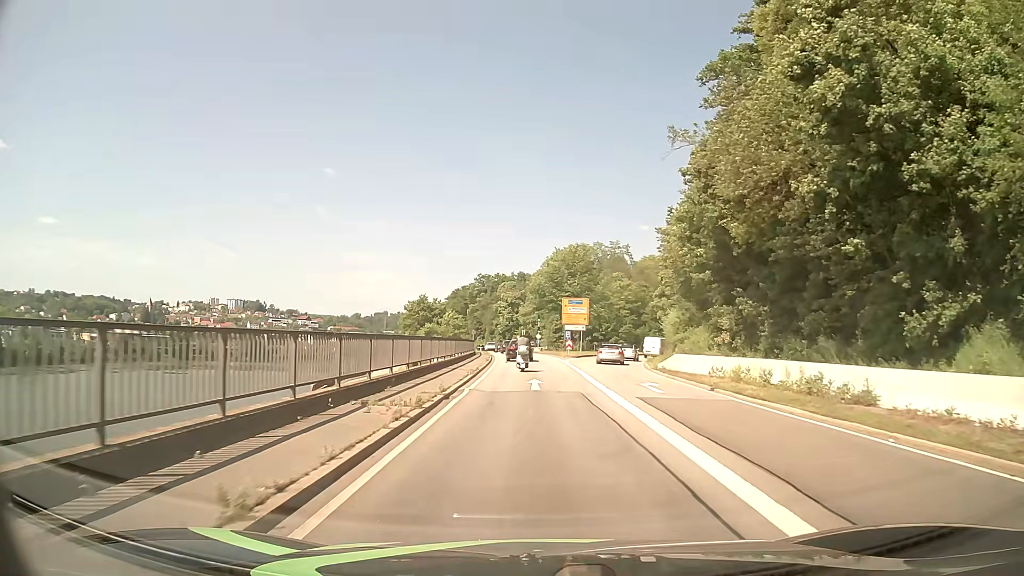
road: primary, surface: asphalt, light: Day
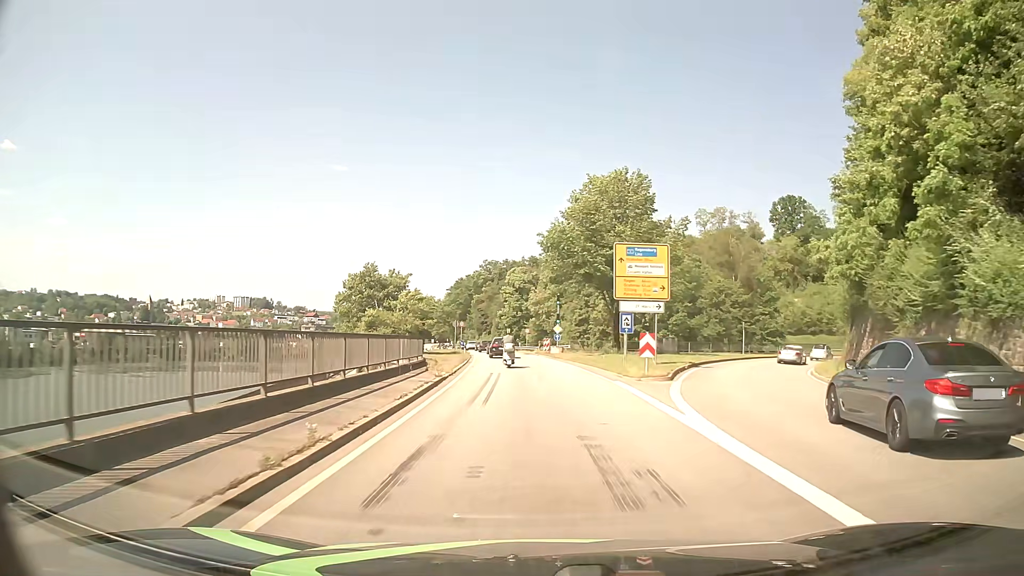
(-0.2, +35.5) m; -1°
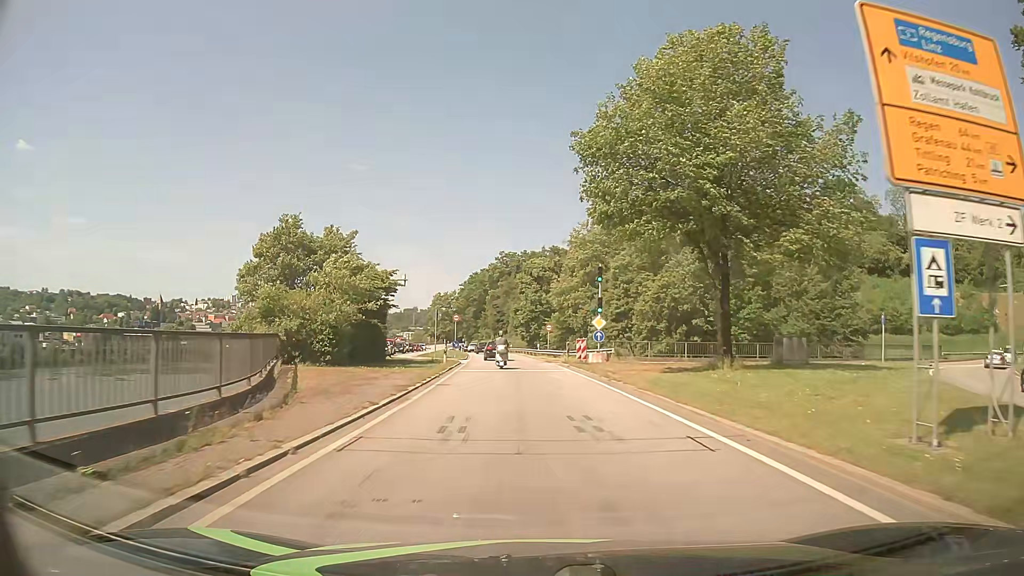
(-0.3, +23.2) m; -2°
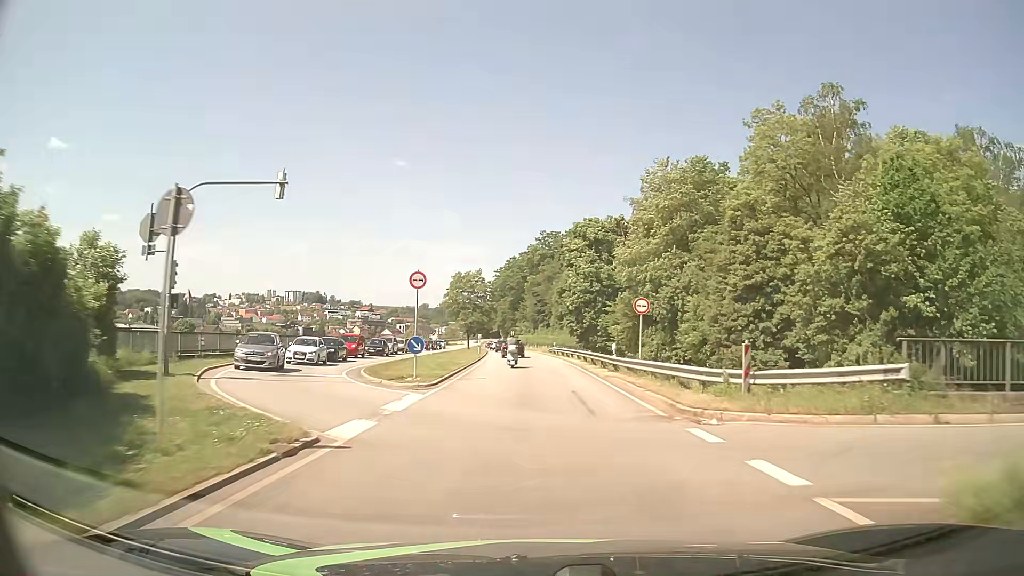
(-1.1, +33.0) m; -4°
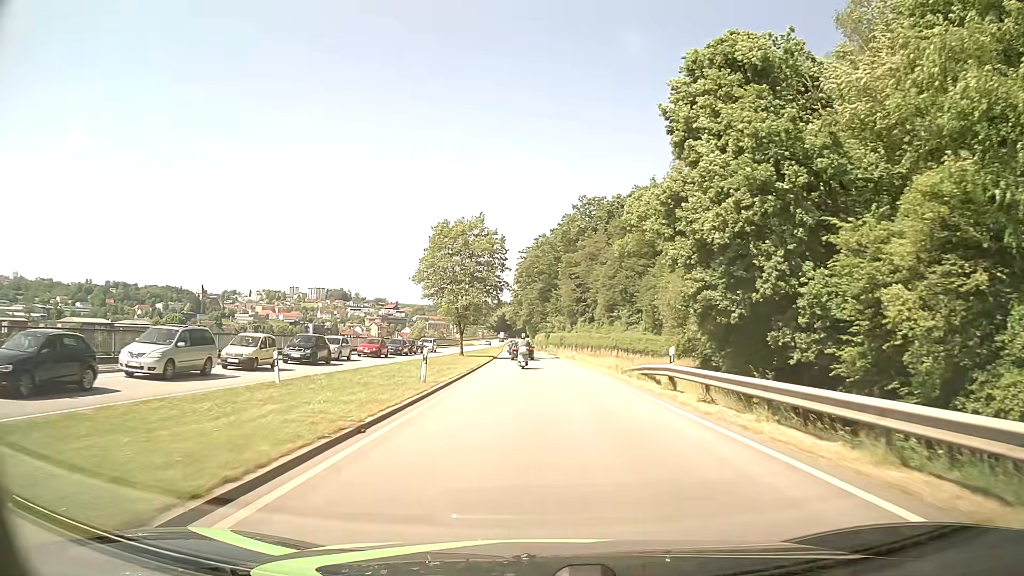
(-1.2, +44.6) m; -2°
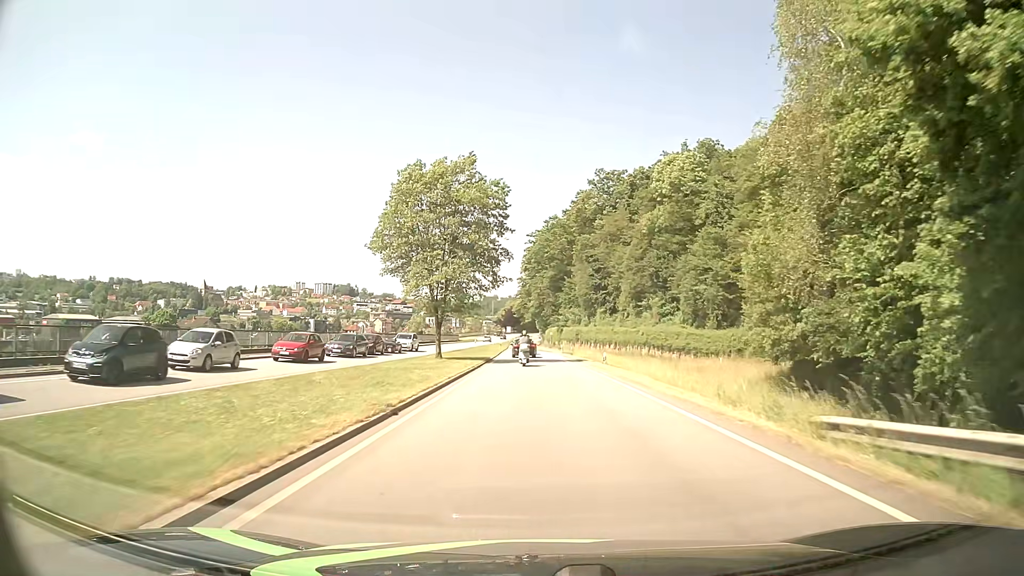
(-0.2, +18.6) m; -1°
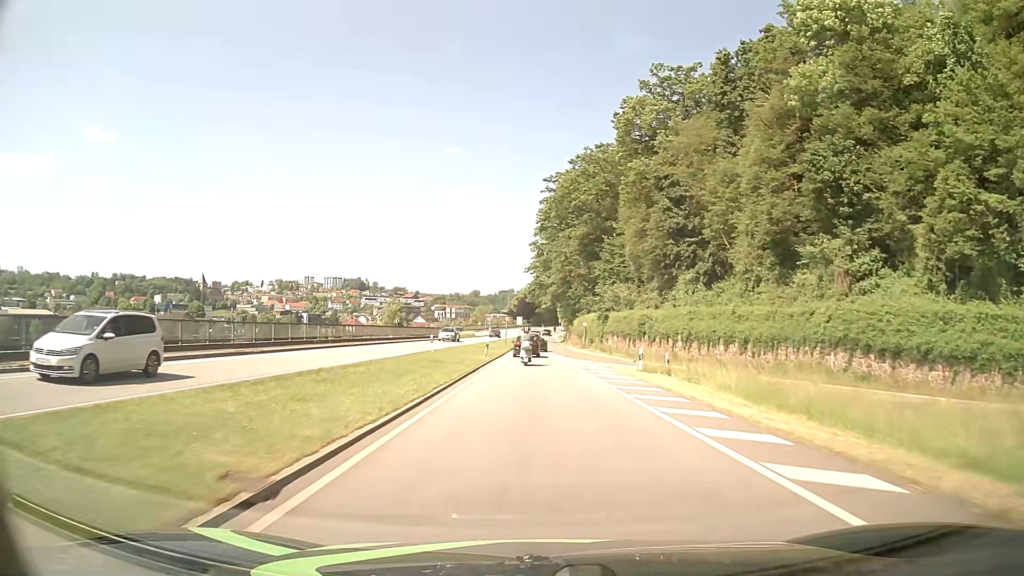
(-0.7, +46.4) m; -1°
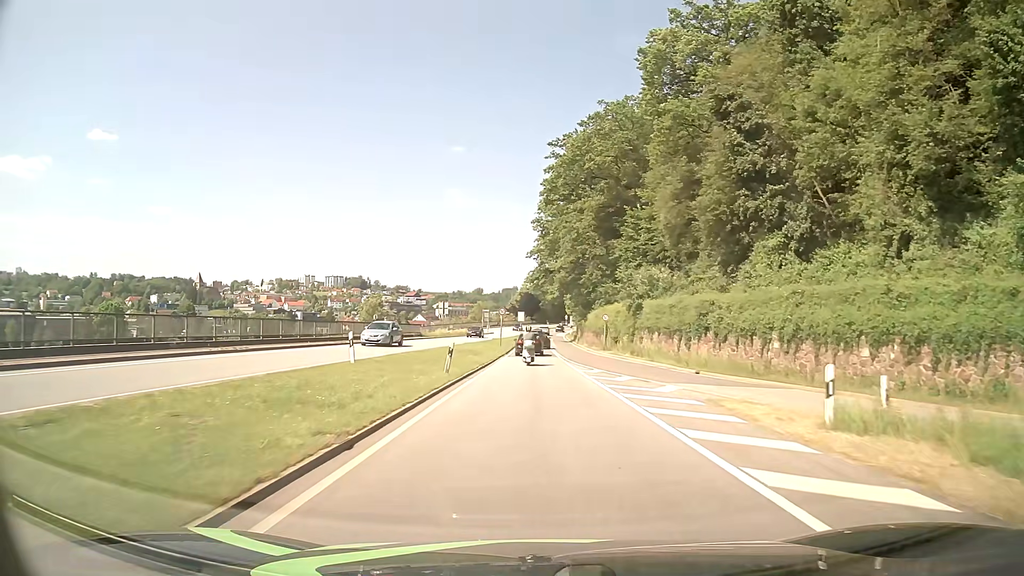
(0.0, +17.5) m; 0°
(0, +10) (0, +20) (0, +30) (0, +40) (0, +50) (0, +60) (0, +70) (0, +80) (0, +90) (0, +100) m
